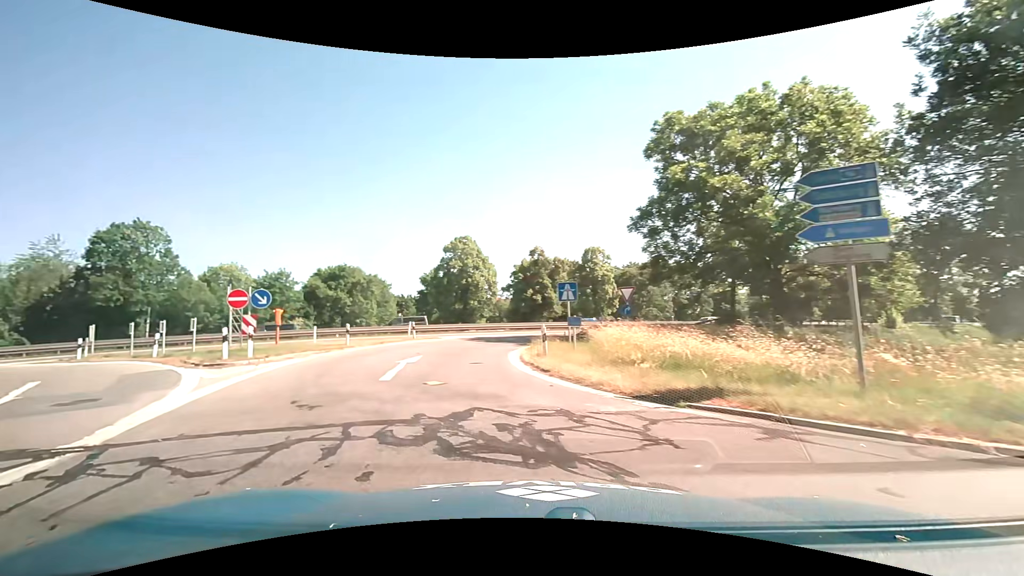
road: motorway_link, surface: asphalt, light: Day
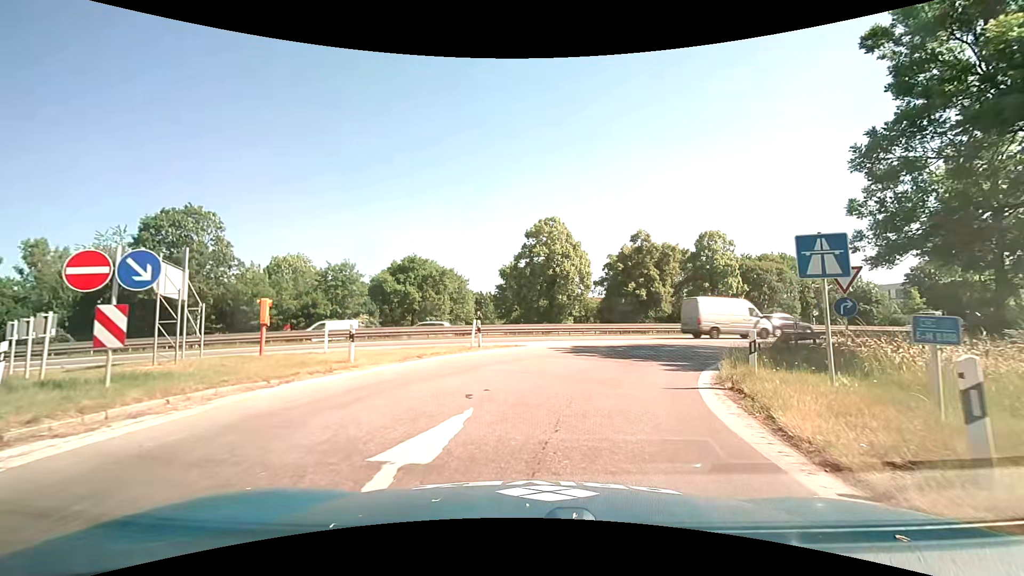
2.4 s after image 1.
(-1.9, +11.9) m; -9°
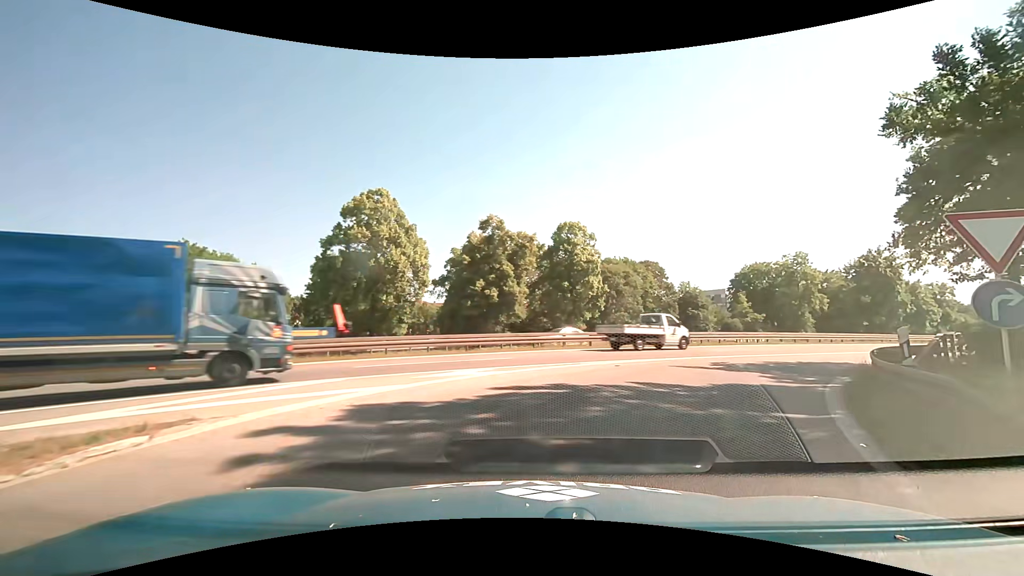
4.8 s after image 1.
(+1.4, +13.4) m; +17°
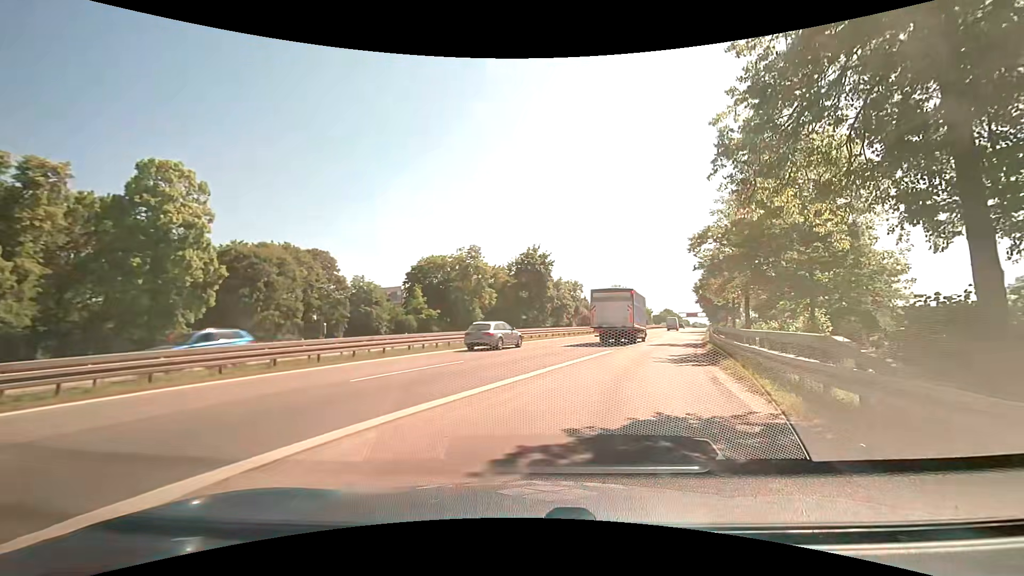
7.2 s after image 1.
(+4.7, +14.8) m; +35°
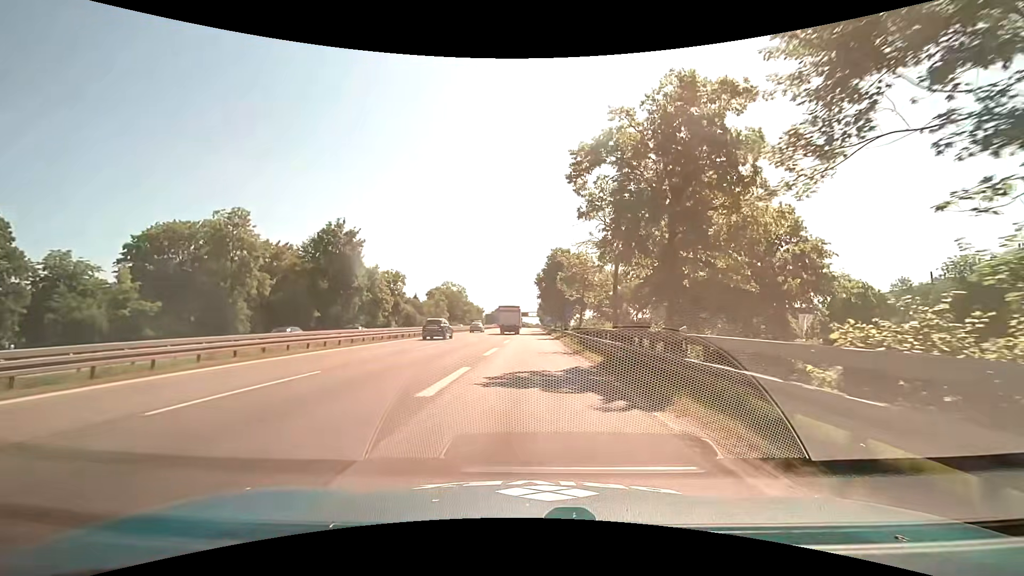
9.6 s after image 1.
(+4.1, +21.0) m; +19°
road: motorway
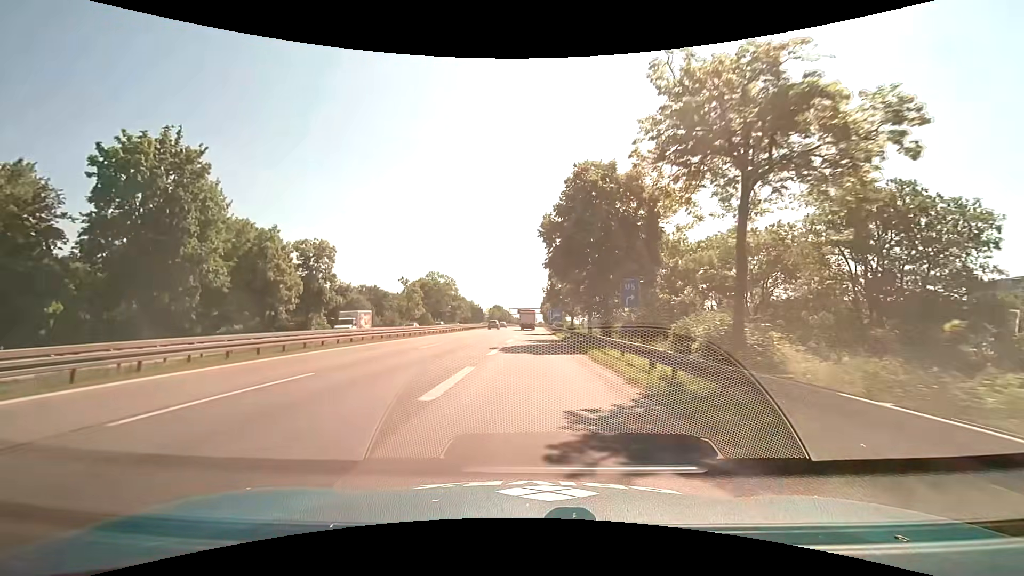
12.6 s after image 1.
(+0.3, +37.5) m; 0°
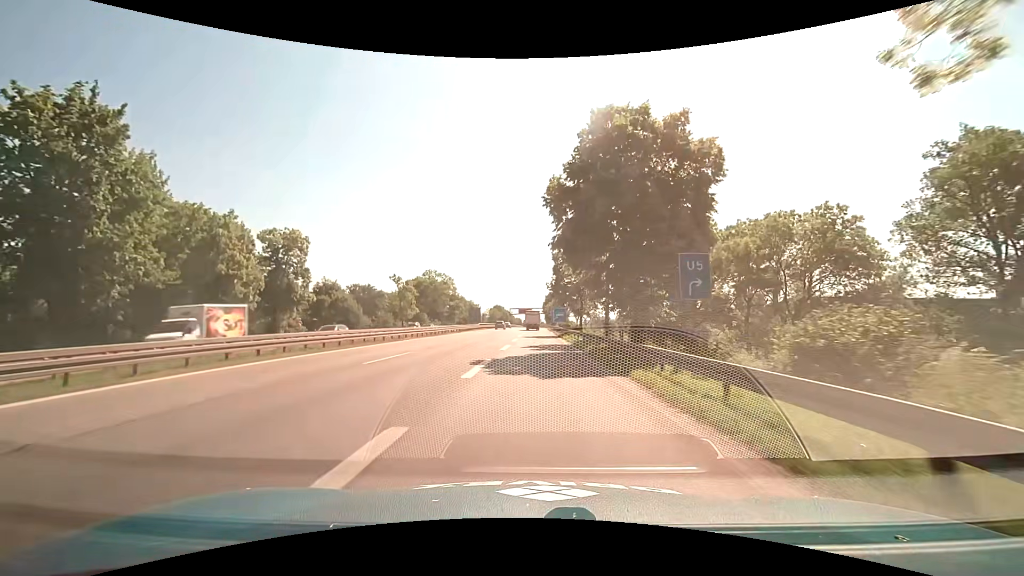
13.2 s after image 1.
(0.0, +8.5) m; 0°
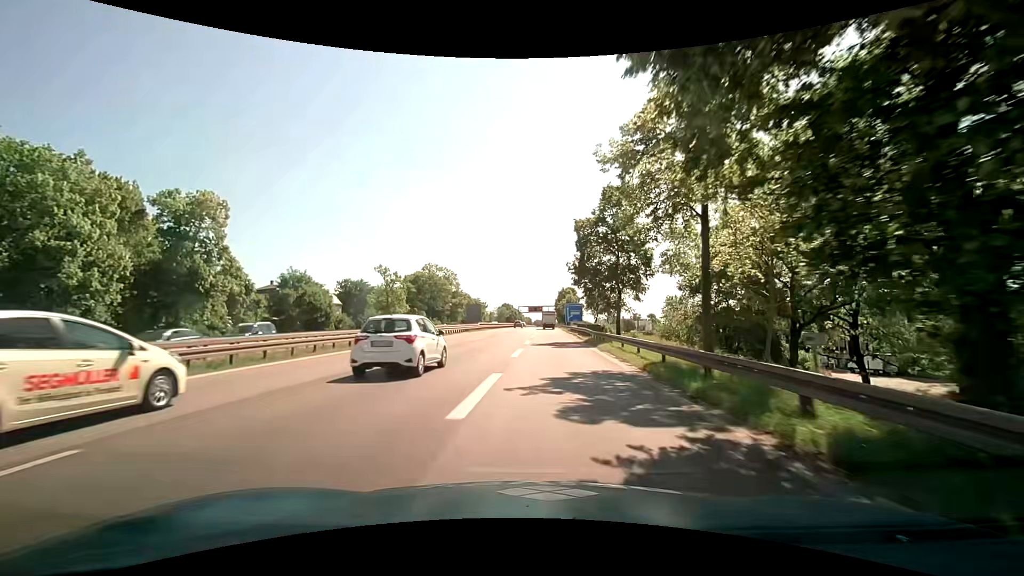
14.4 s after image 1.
(-0.2, +17.3) m; -1°
